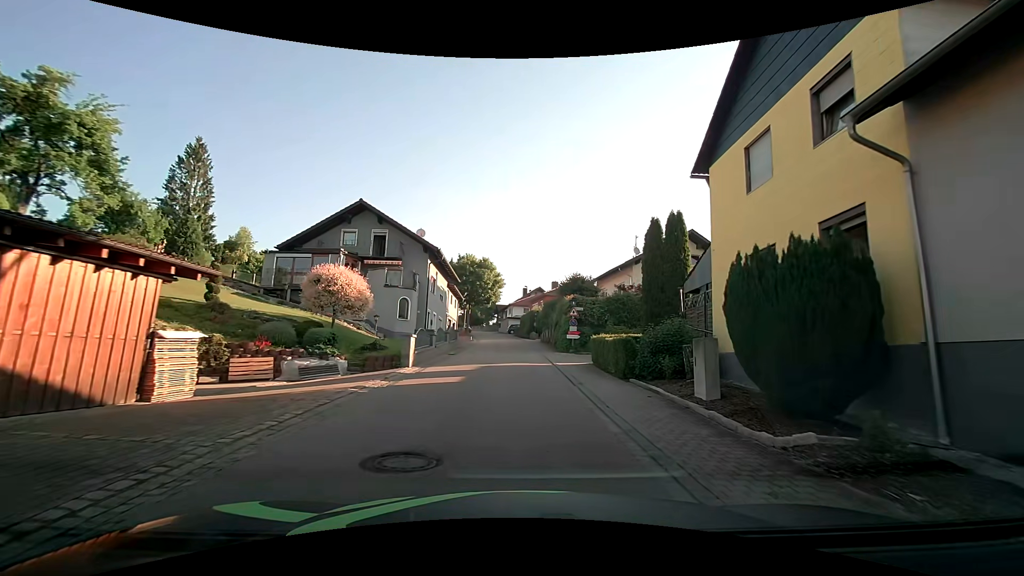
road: tertiary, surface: asphalt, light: Day
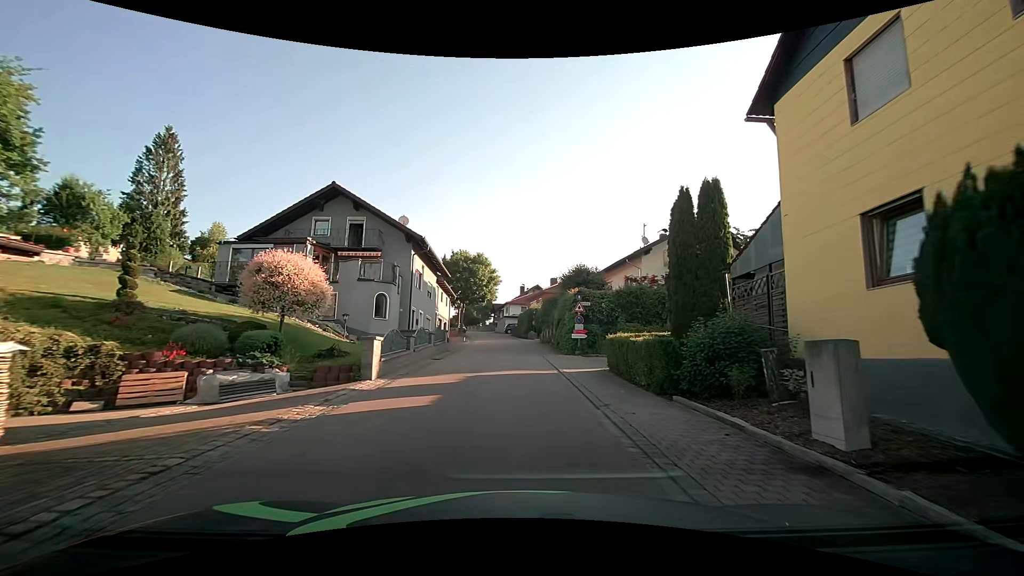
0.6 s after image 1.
(0.0, +4.1) m; +1°
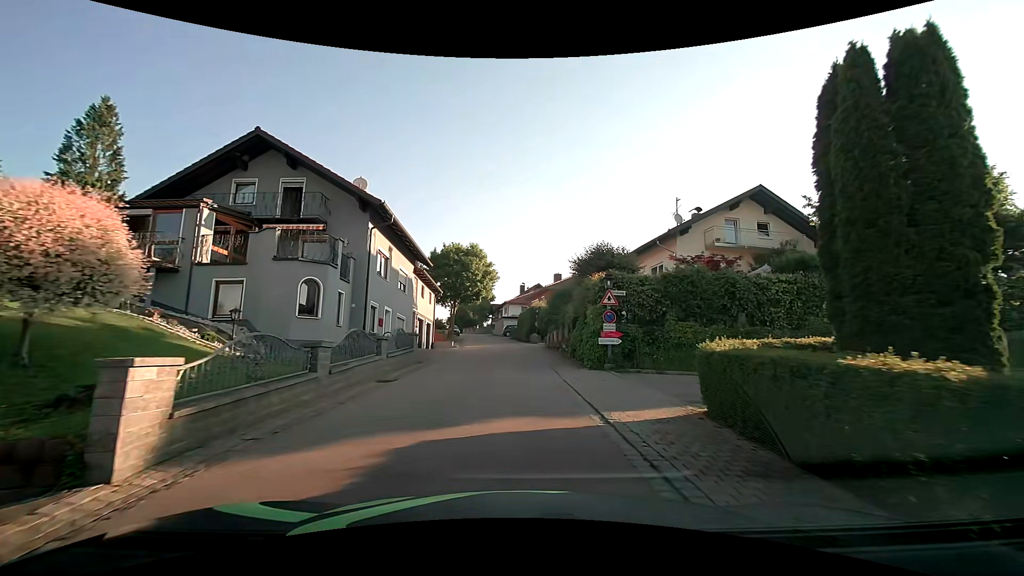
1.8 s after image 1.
(-0.1, +8.3) m; -1°
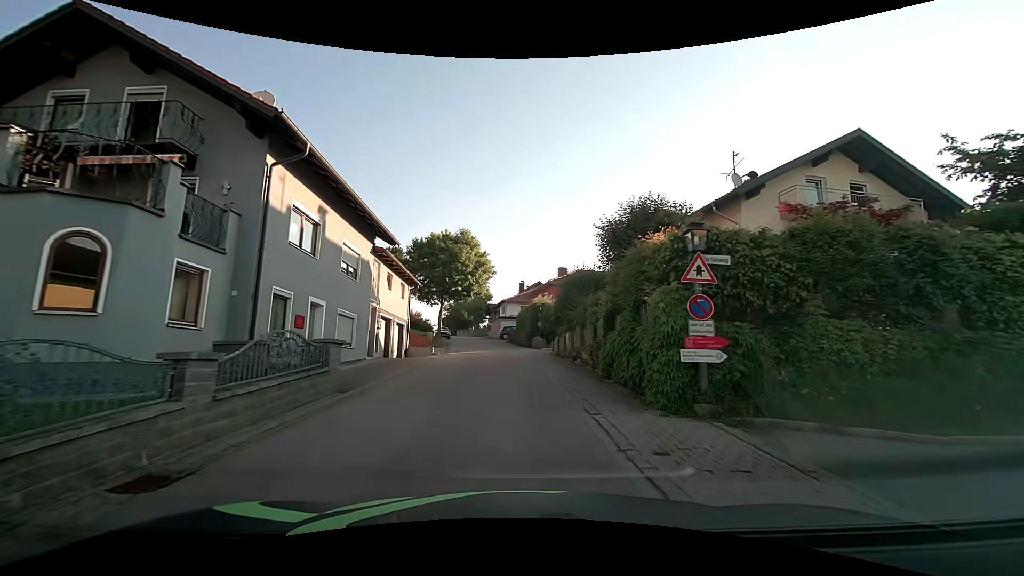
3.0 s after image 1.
(0.0, +8.4) m; 0°
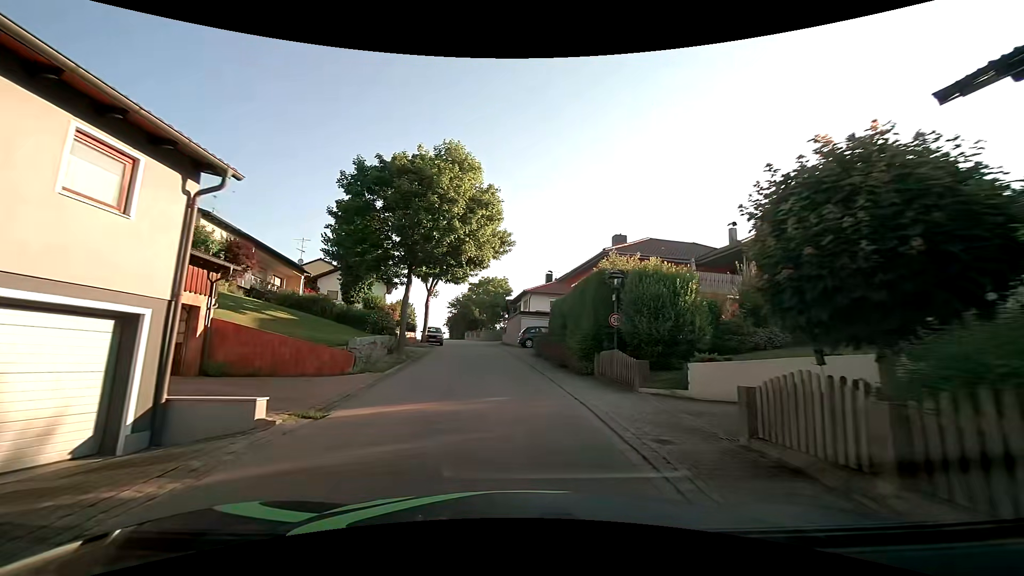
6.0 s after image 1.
(-0.6, +21.7) m; -3°
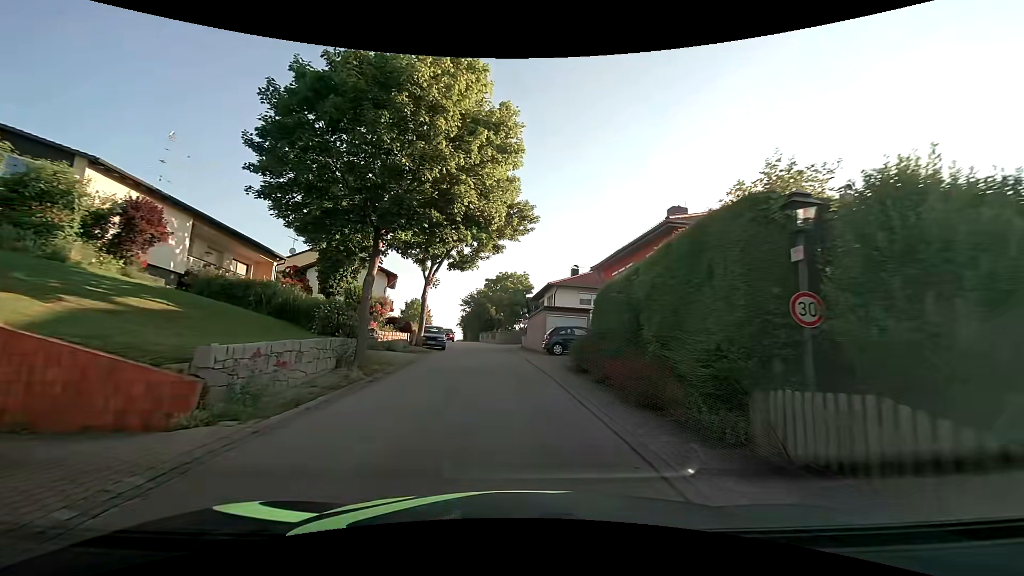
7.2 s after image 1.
(-0.2, +8.9) m; -2°
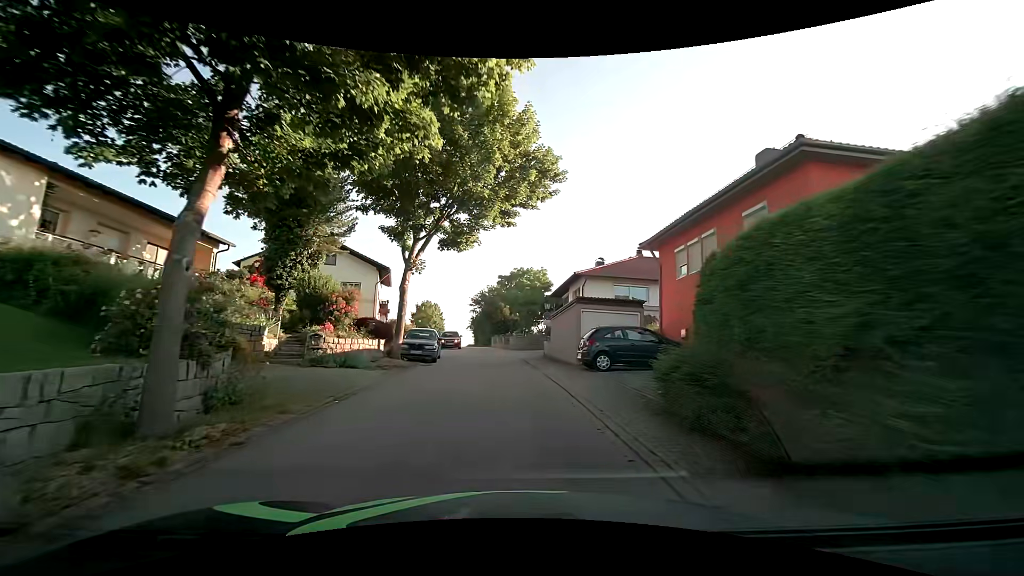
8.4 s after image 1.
(-0.2, +8.9) m; -2°
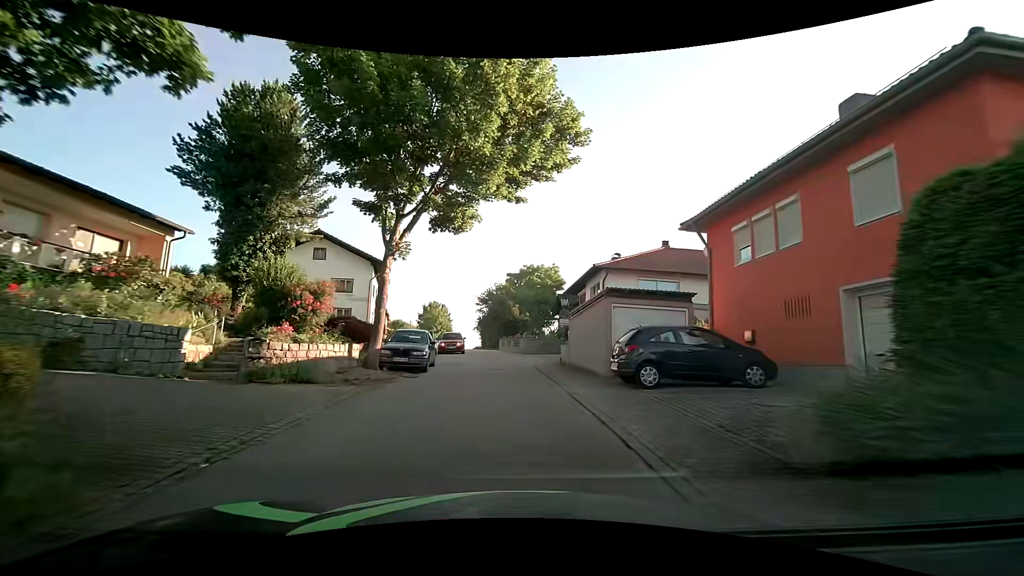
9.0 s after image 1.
(-0.1, +4.4) m; -2°
(0, +10) (0, +20) (-1, +30) (-2, +40) (-4, +50) (-5, +60) (-7, +70) (-8, +79) (-10, +89) (-12, +99) m
